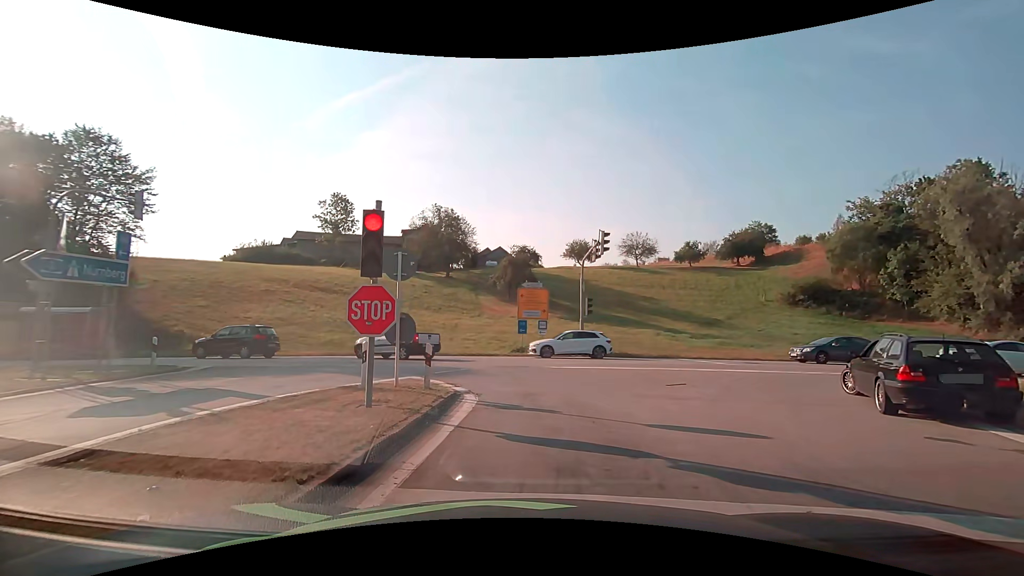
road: motorway_link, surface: asphalt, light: Day
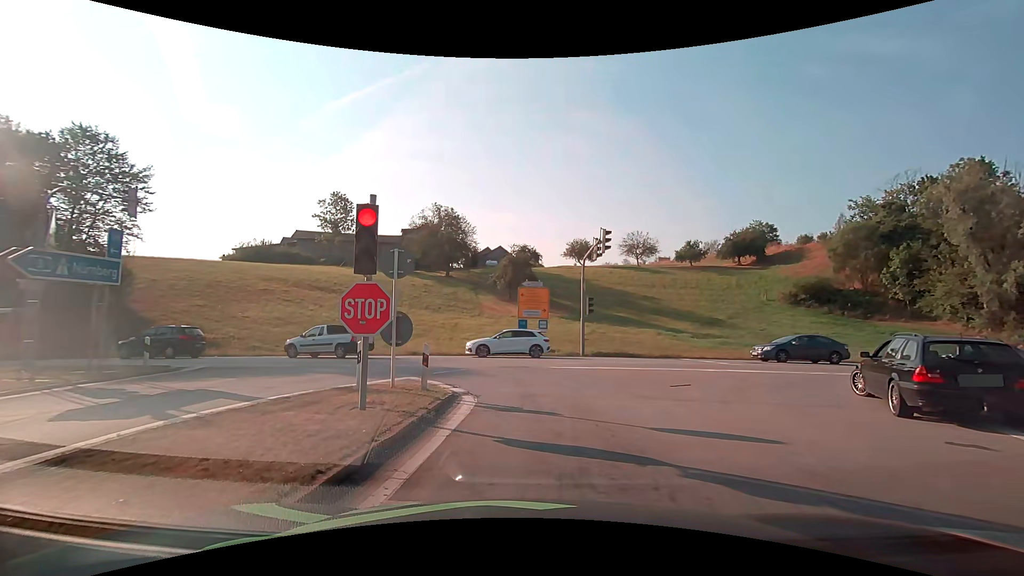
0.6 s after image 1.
(0.0, +0.3) m; 0°
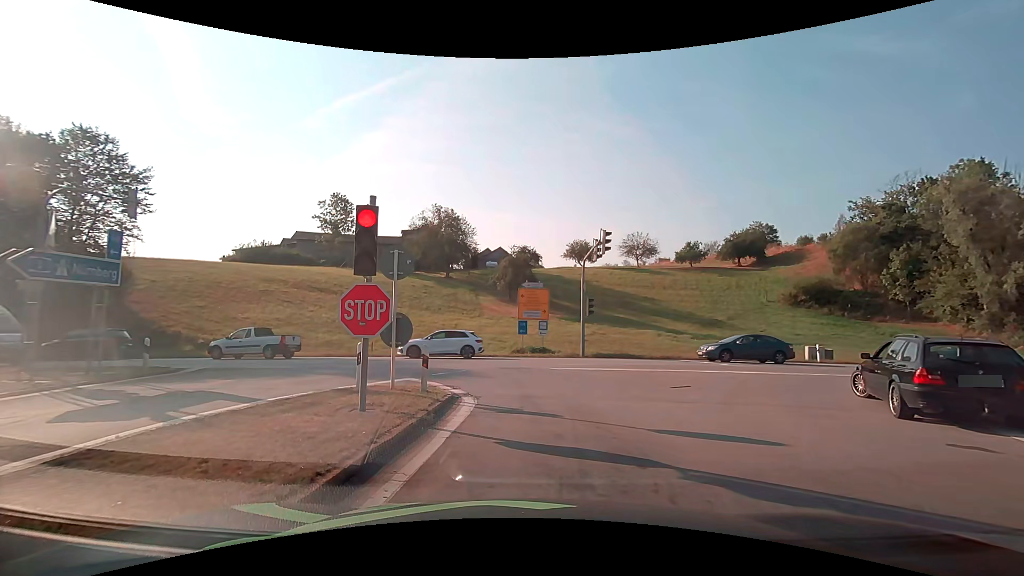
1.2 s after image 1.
(0.0, +0.1) m; 0°
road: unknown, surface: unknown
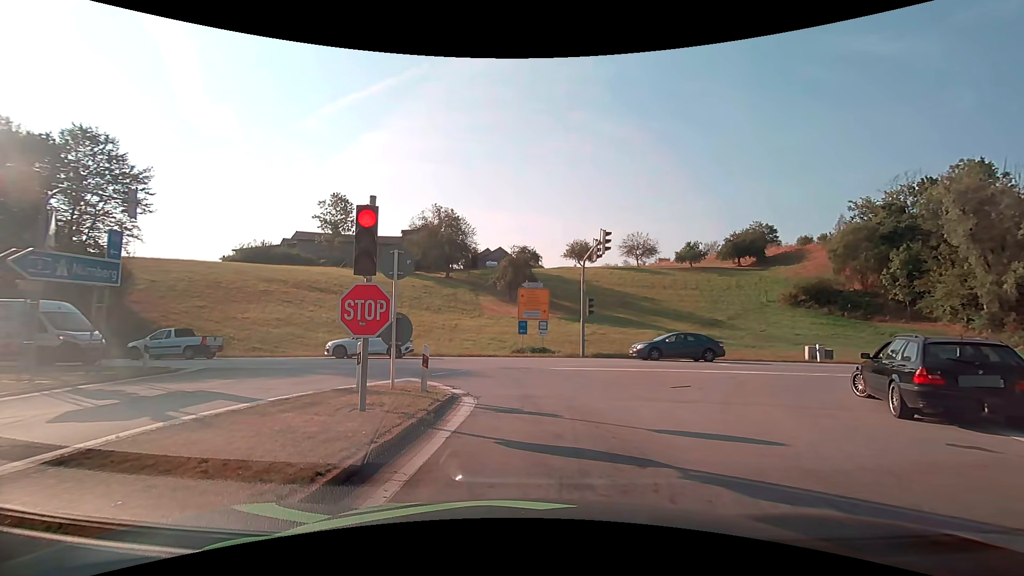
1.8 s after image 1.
(0.0, 0.0) m; 0°
